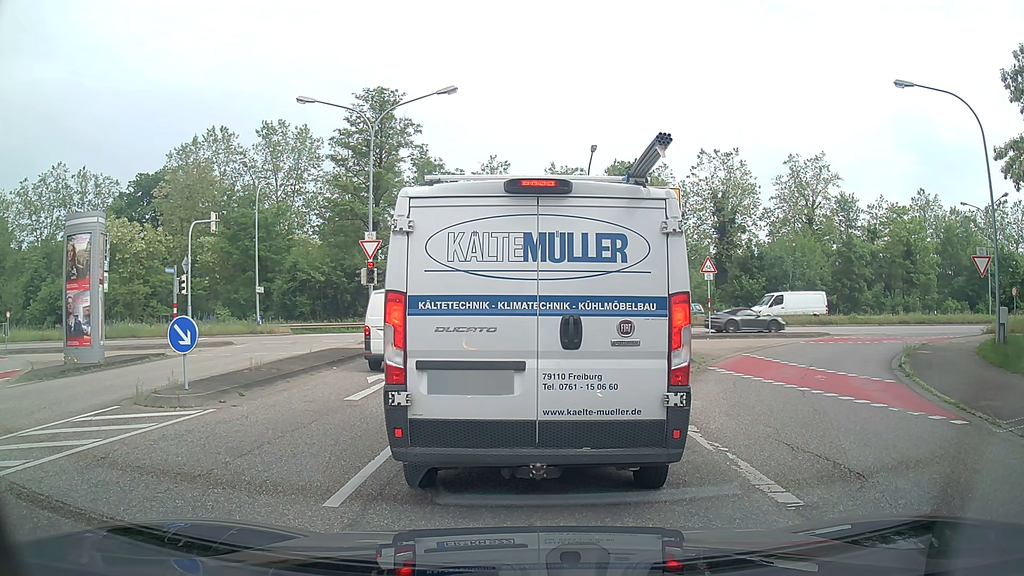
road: unclassified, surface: asphalt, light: Day
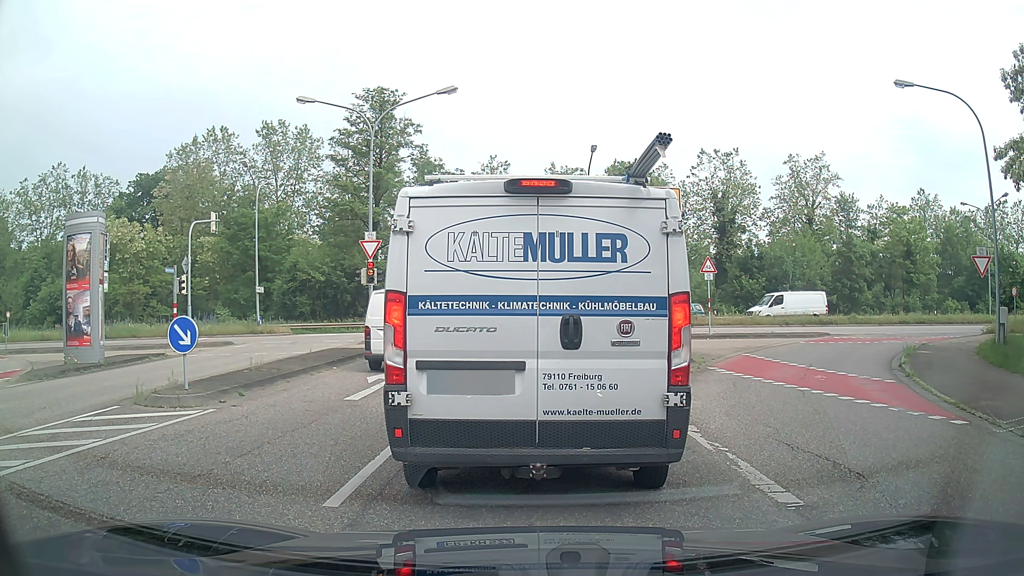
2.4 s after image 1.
(0.0, 0.0) m; 0°
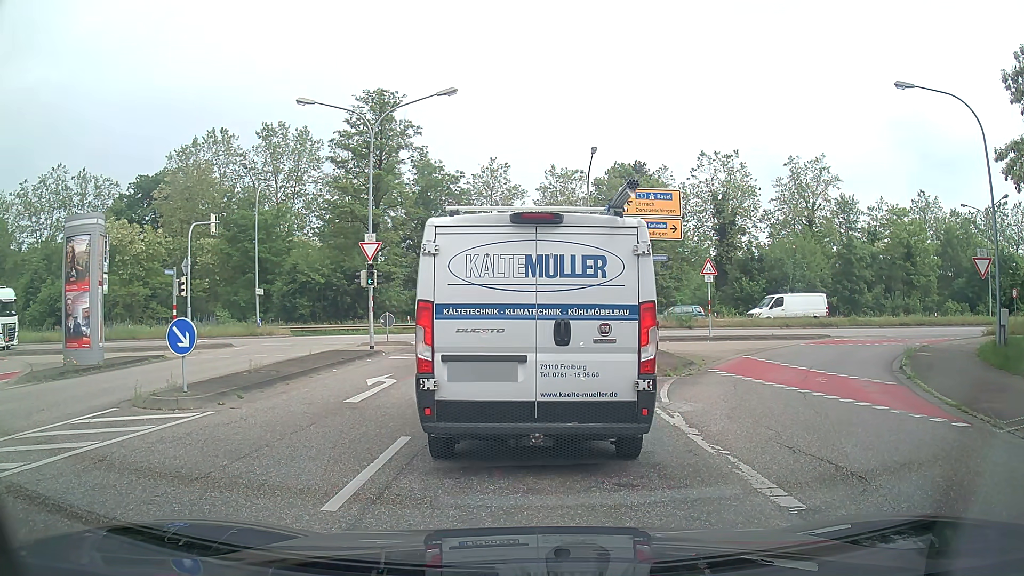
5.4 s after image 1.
(0.0, 0.0) m; 0°
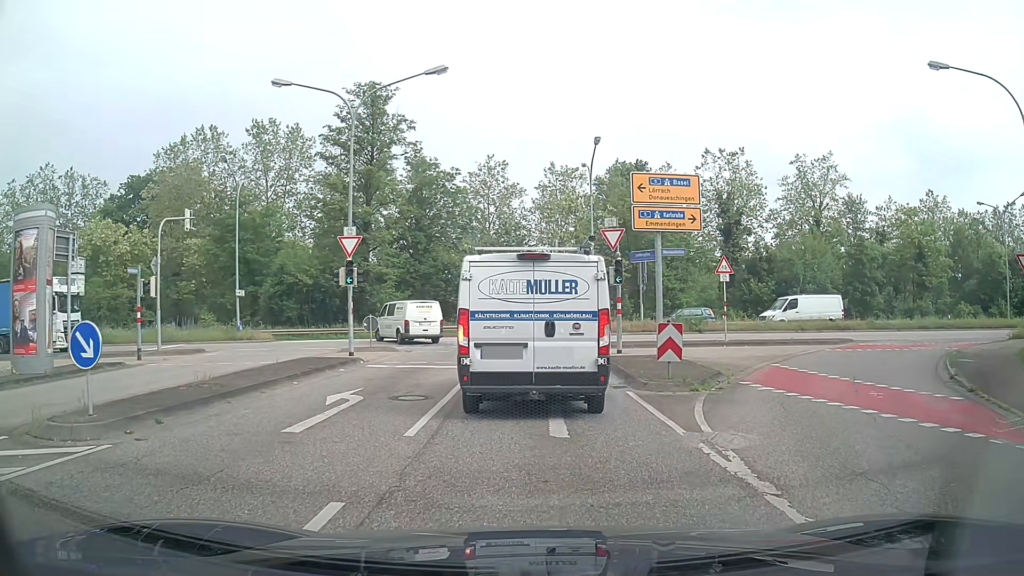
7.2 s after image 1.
(-0.1, +3.0) m; -2°
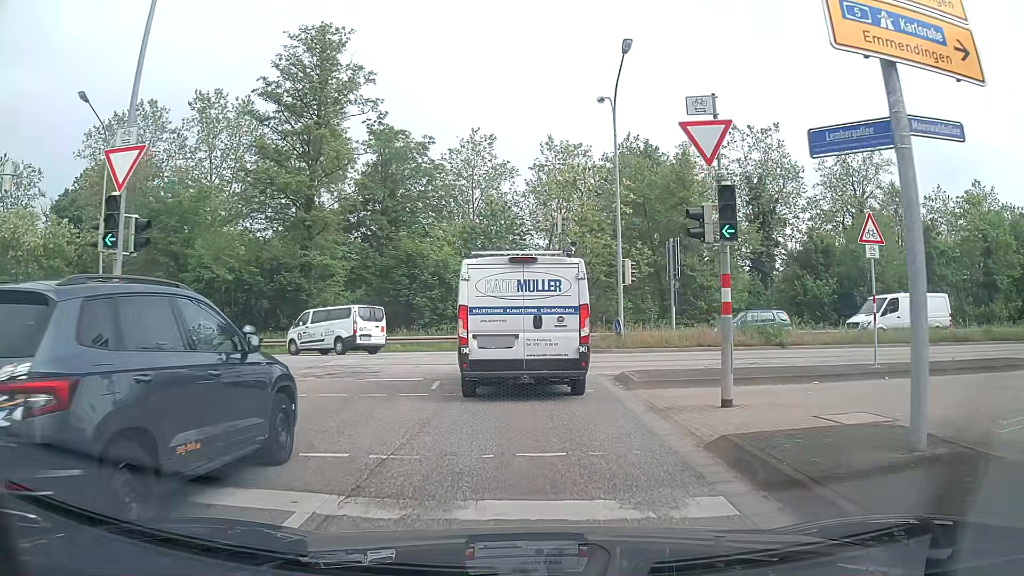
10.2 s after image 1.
(+0.3, +13.7) m; +2°
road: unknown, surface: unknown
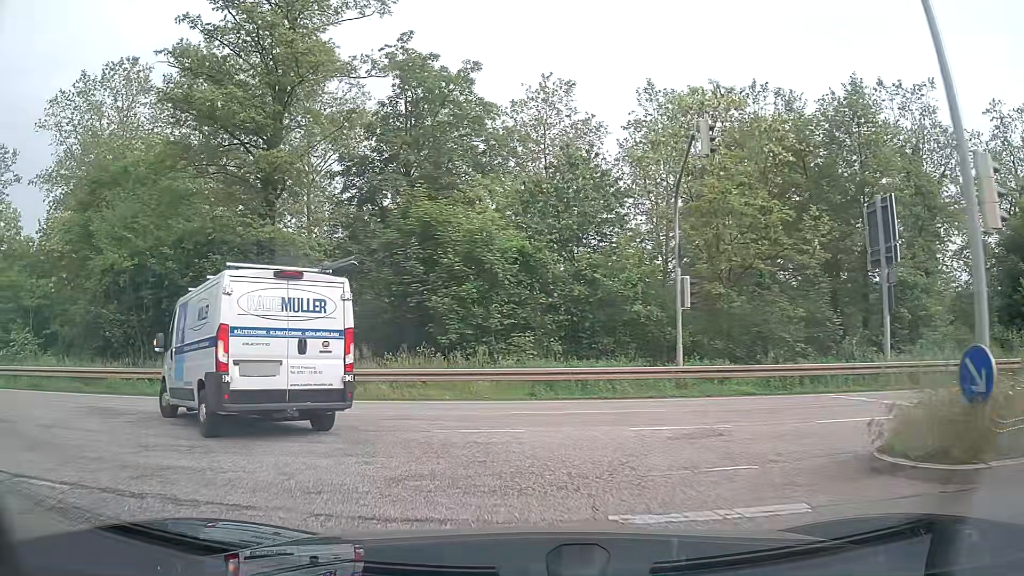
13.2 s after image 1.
(-0.5, +17.2) m; -6°
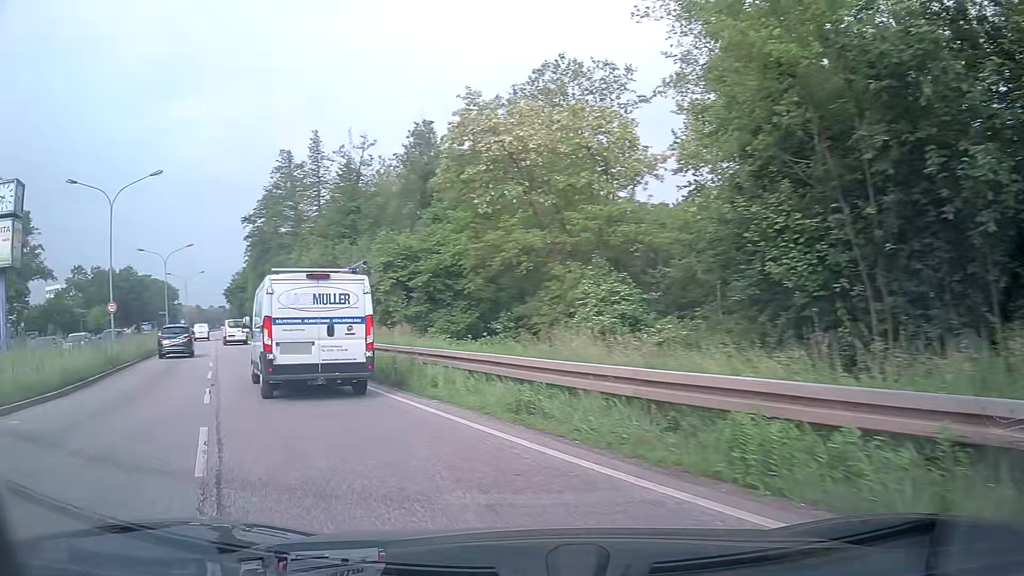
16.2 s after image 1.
(-8.0, +14.5) m; -63°
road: unclassified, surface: asphalt
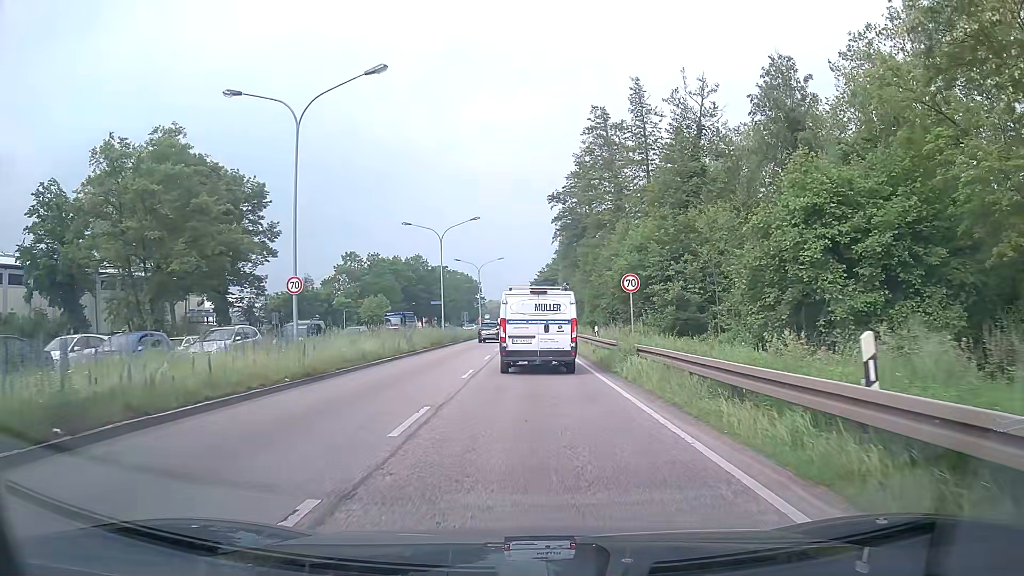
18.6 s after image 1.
(-5.7, +15.6) m; -28°
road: primary
(0, +10) (0, +20) (0, +30) (0, +40) (0, +50) (0, +60) (0, +70) (0, +80) (0, +90) (-1, +100) m
